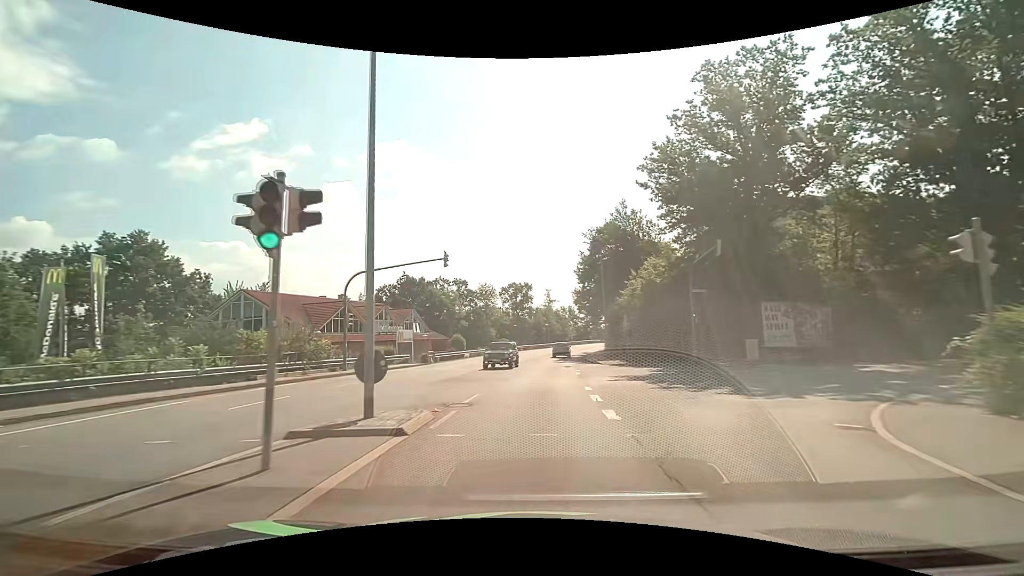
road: tertiary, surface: asphalt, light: Day
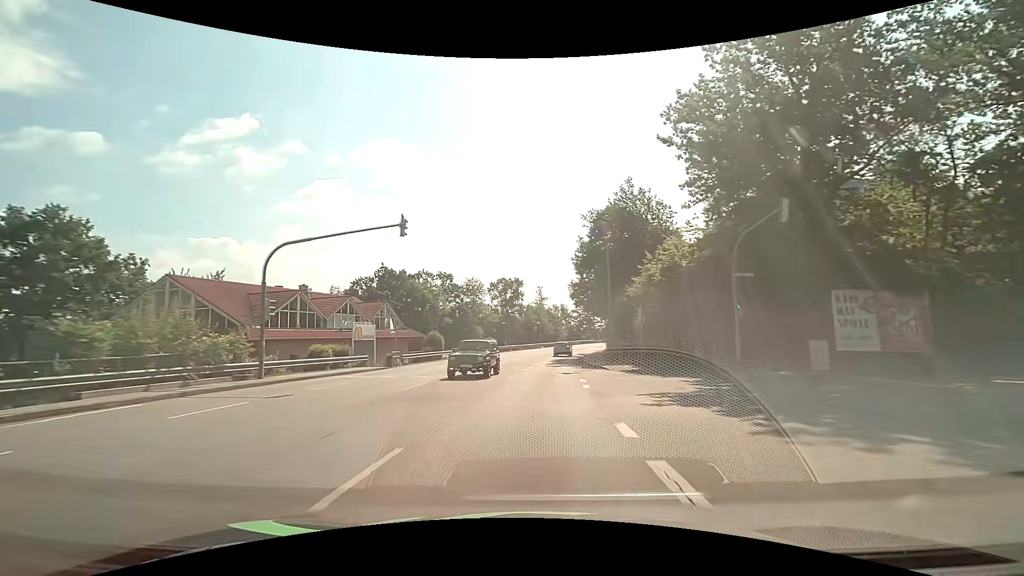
(+0.1, +7.7) m; +1°
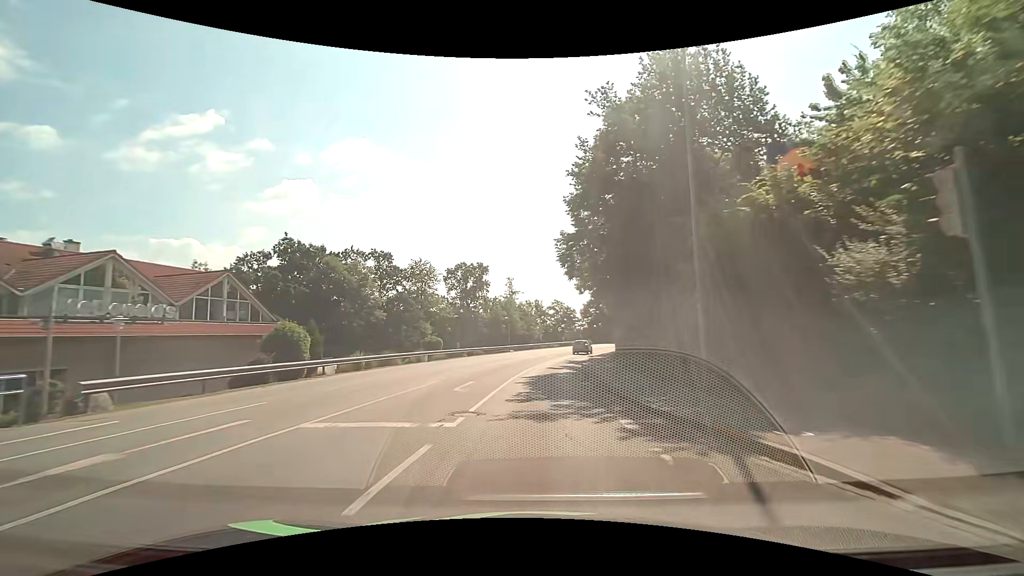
(+0.7, +23.1) m; +4°
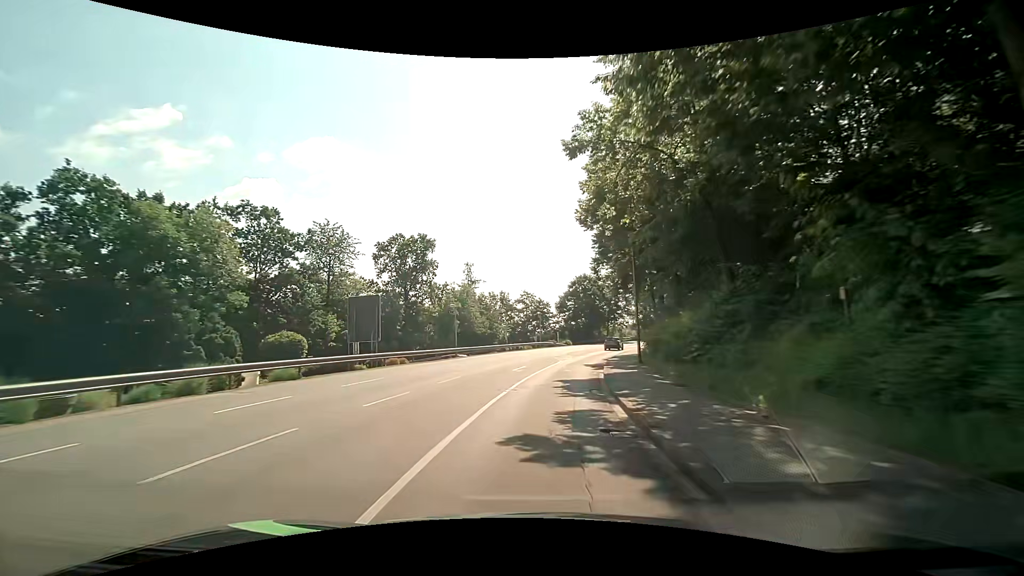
(+0.5, +22.8) m; +3°
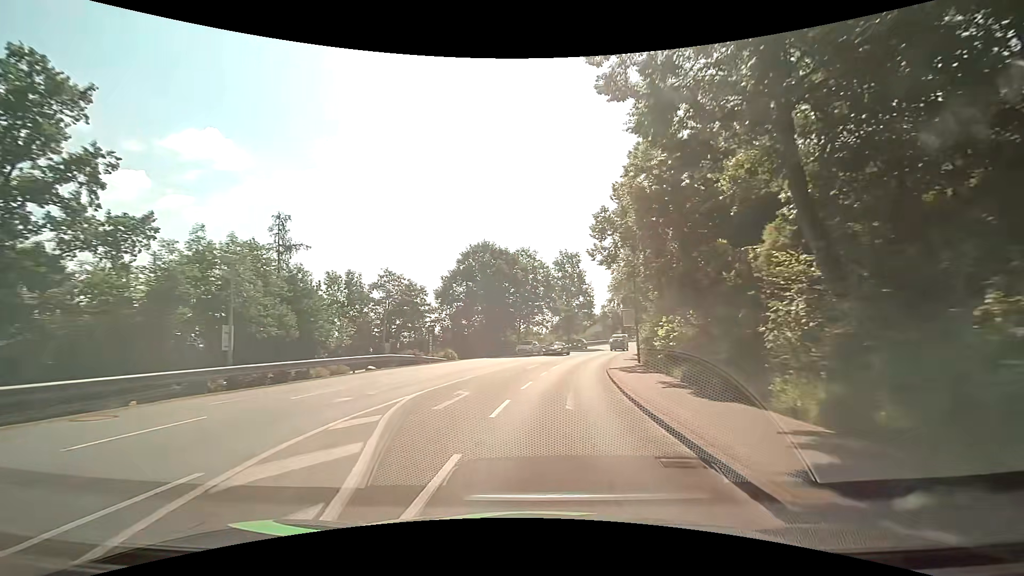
(+3.5, +37.6) m; +11°
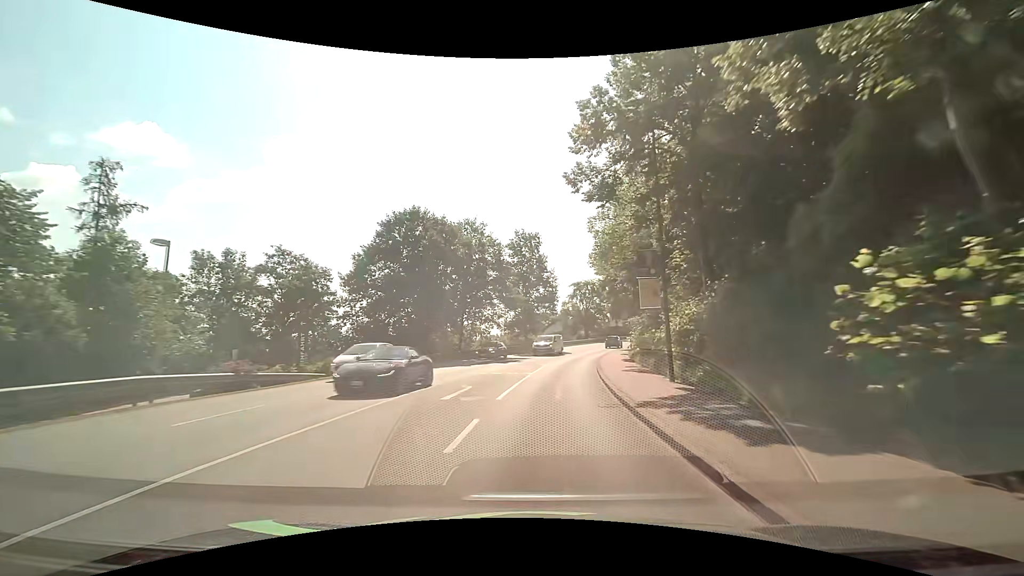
(+0.9, +15.0) m; +6°
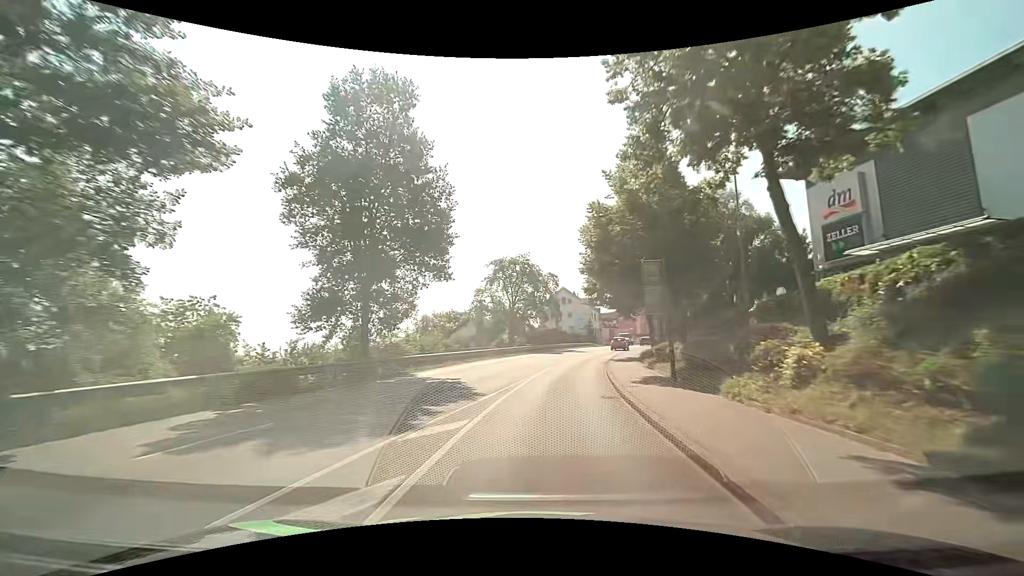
(+3.1, +37.5) m; +10°
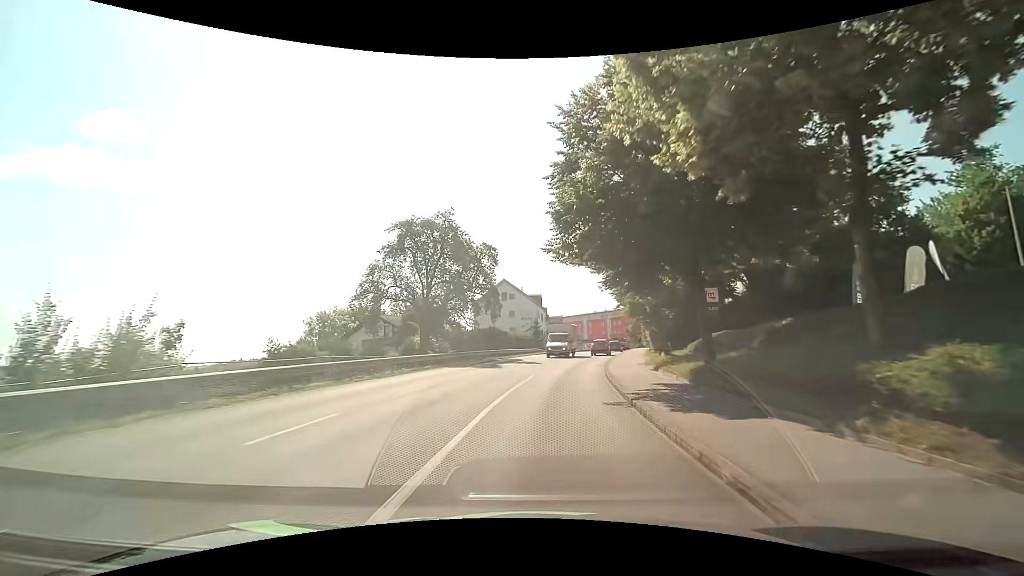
(+1.3, +22.5) m; +6°
